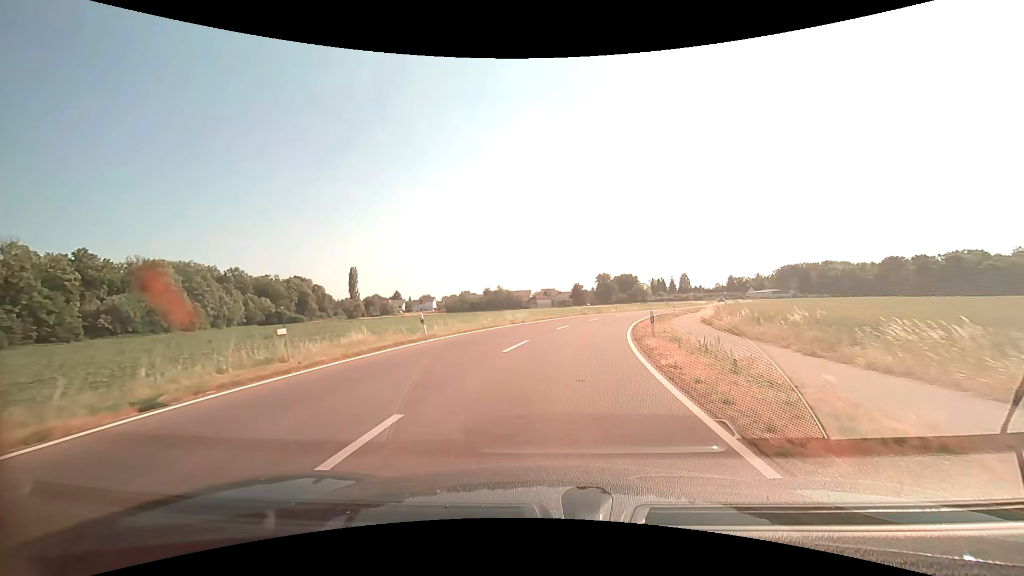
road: tertiary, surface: asphalt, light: Day
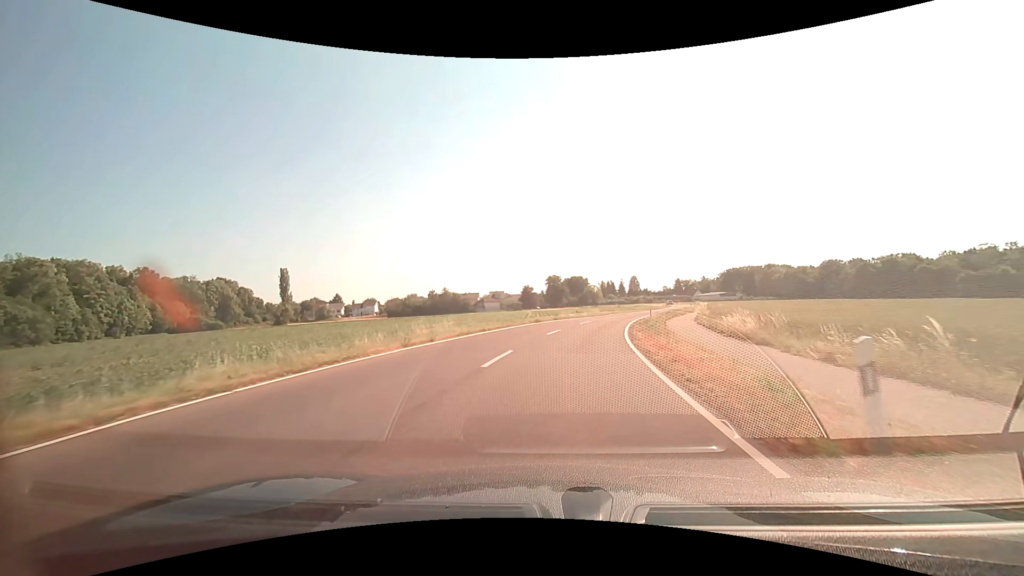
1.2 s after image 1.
(+0.7, +15.0) m; +6°
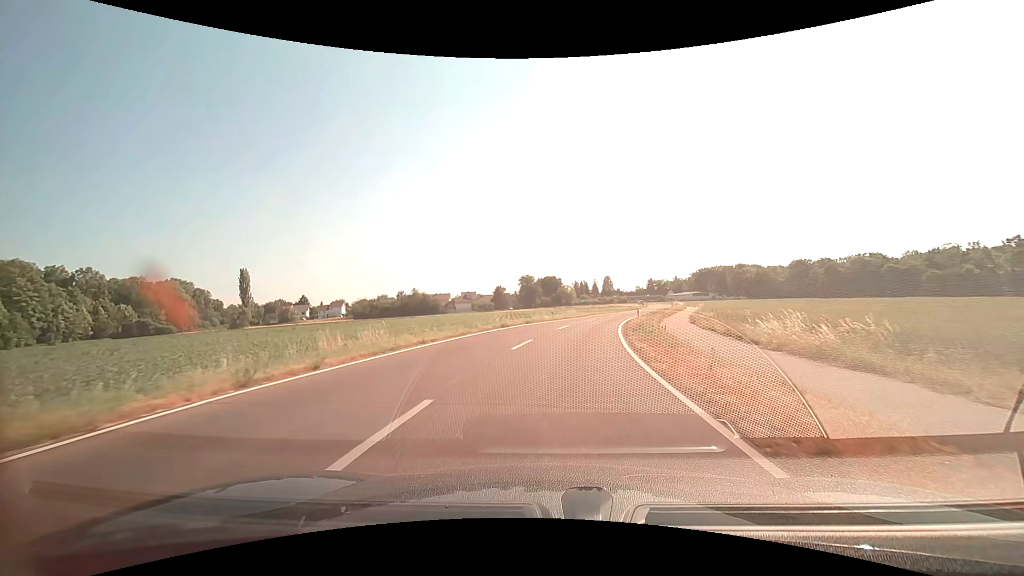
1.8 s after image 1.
(+0.2, +7.5) m; +3°
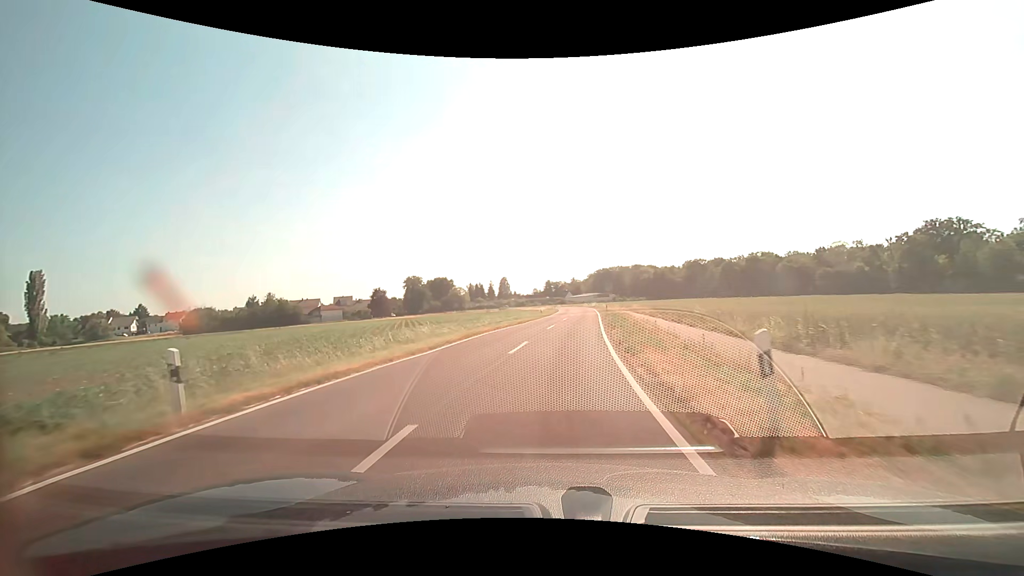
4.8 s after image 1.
(+4.1, +36.6) m; +12°
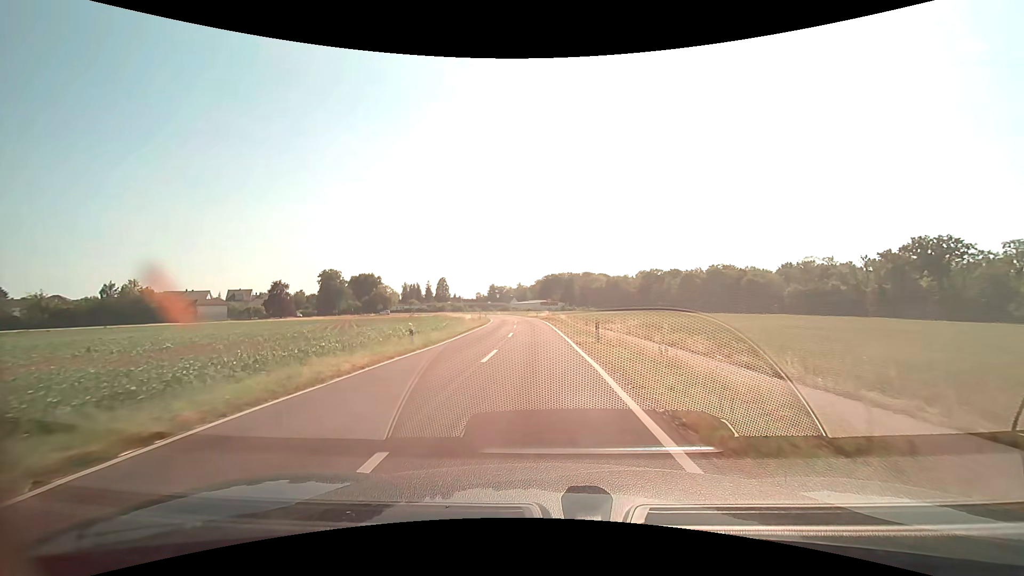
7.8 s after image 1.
(+2.6, +36.6) m; +6°
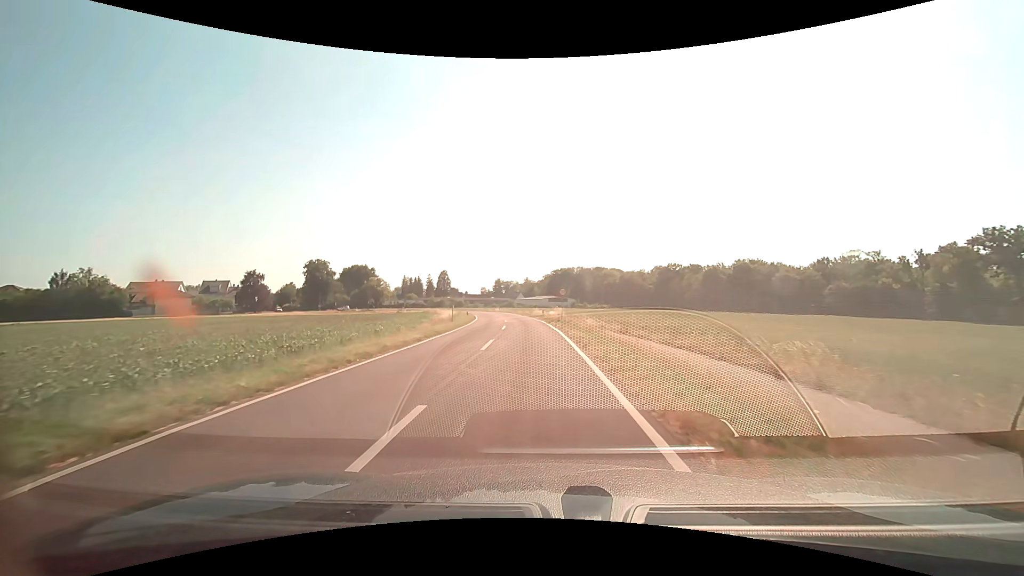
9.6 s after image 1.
(0.0, +22.2) m; -1°
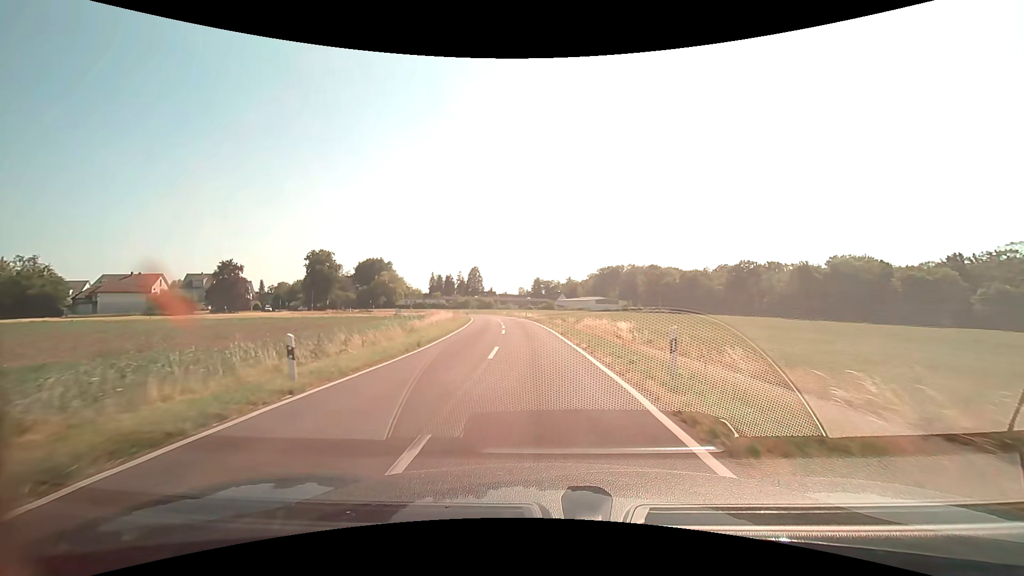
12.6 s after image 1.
(-1.4, +37.4) m; -5°
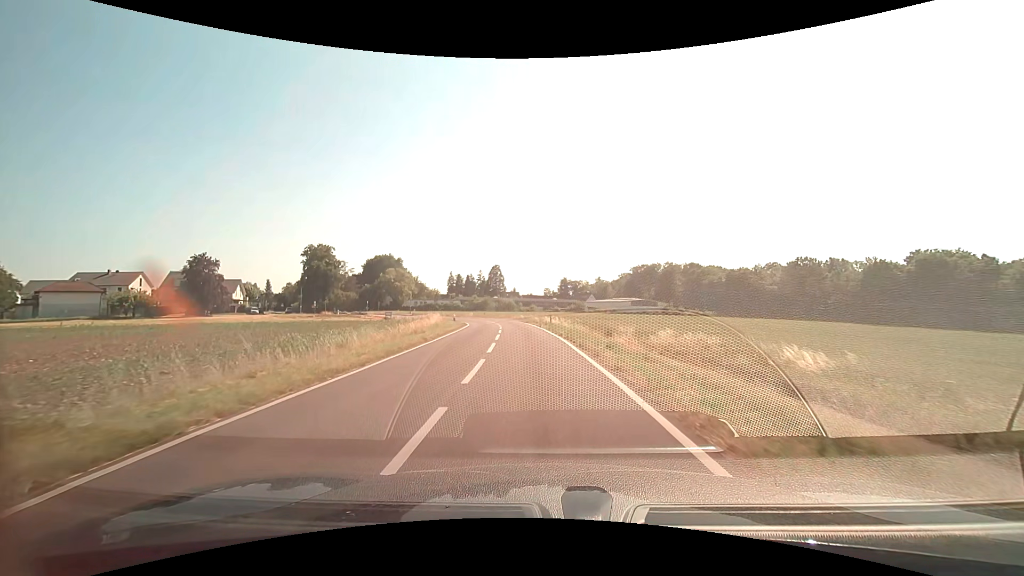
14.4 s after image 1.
(-0.6, +22.8) m; -3°
